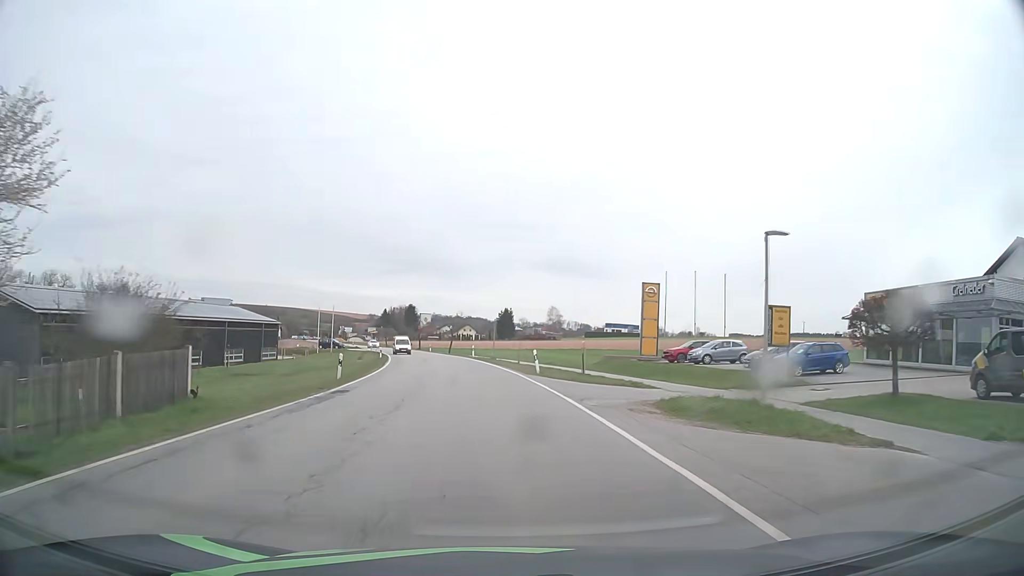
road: secondary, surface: asphalt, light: Day
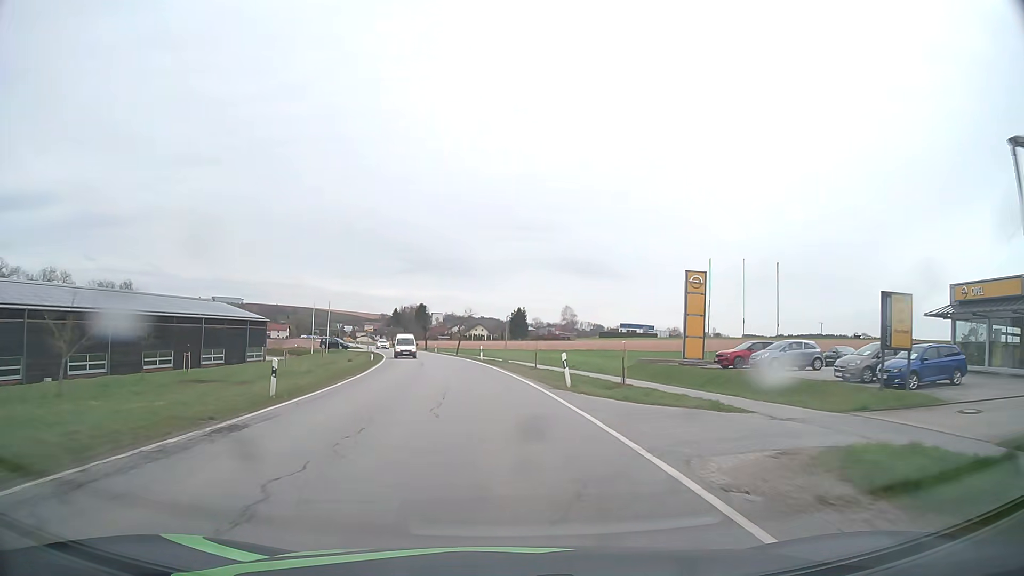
(-0.1, +8.9) m; -1°
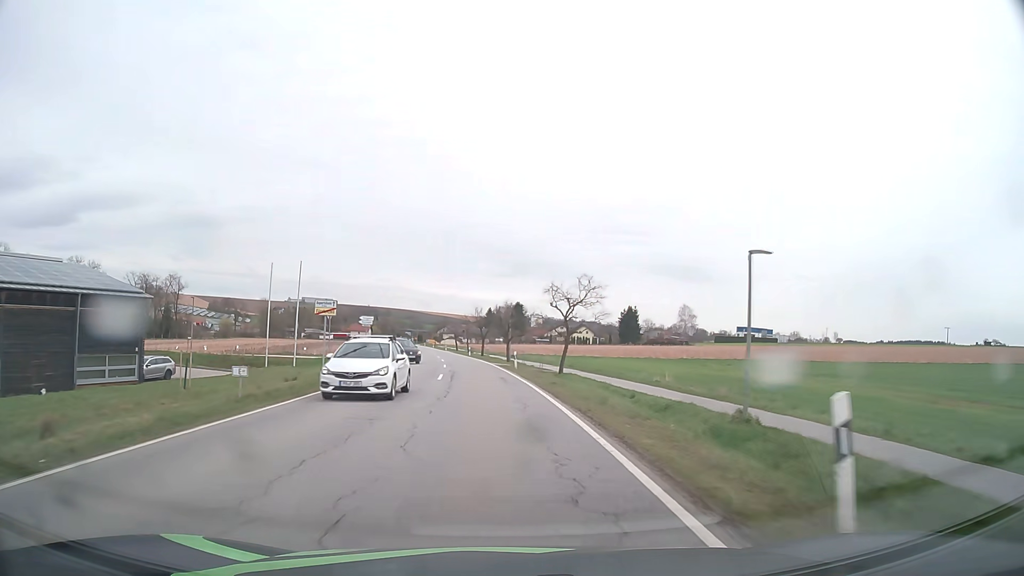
(-3.0, +44.6) m; -8°
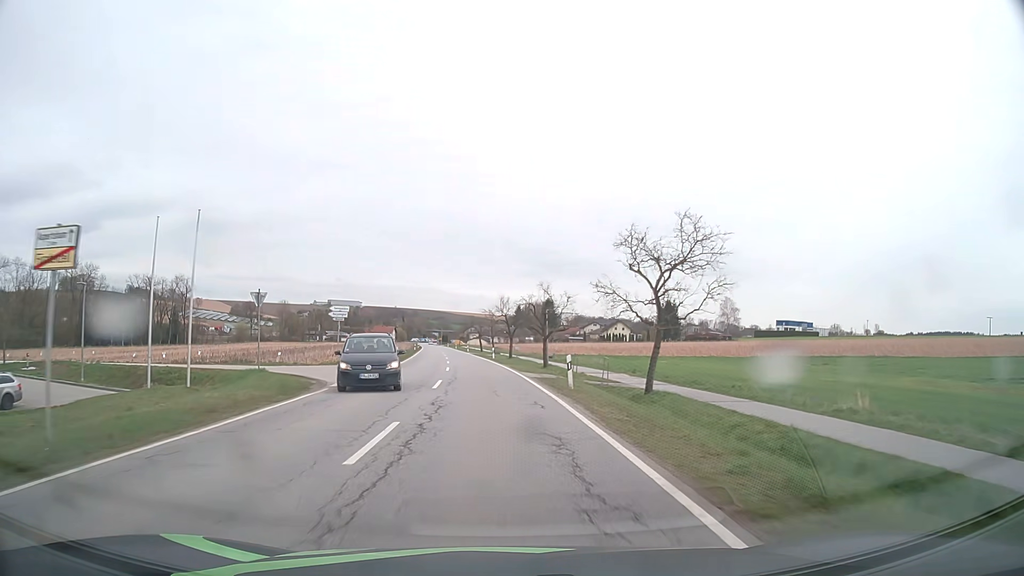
(-0.4, +18.5) m; -2°
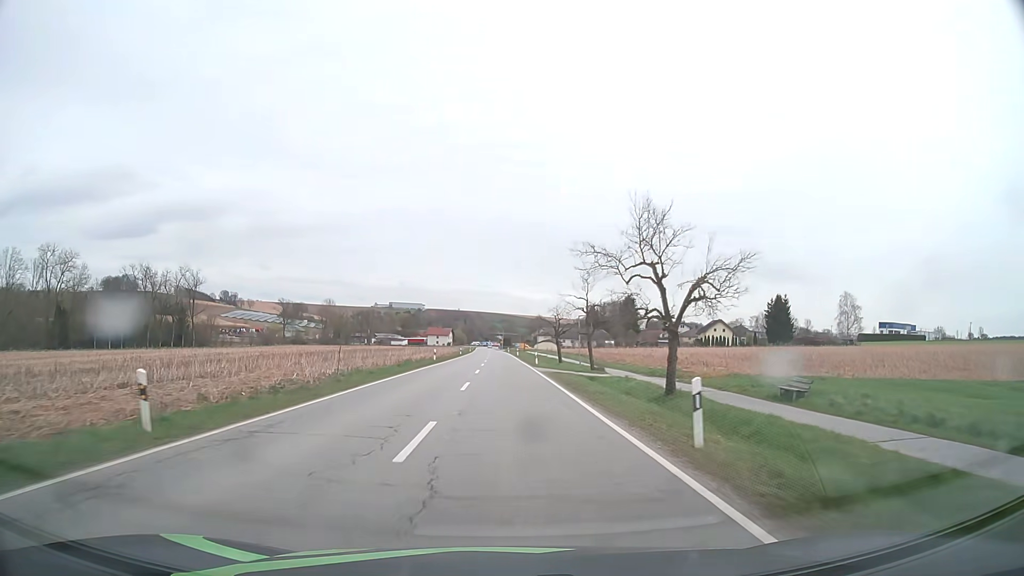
(-2.8, +48.7) m; -6°
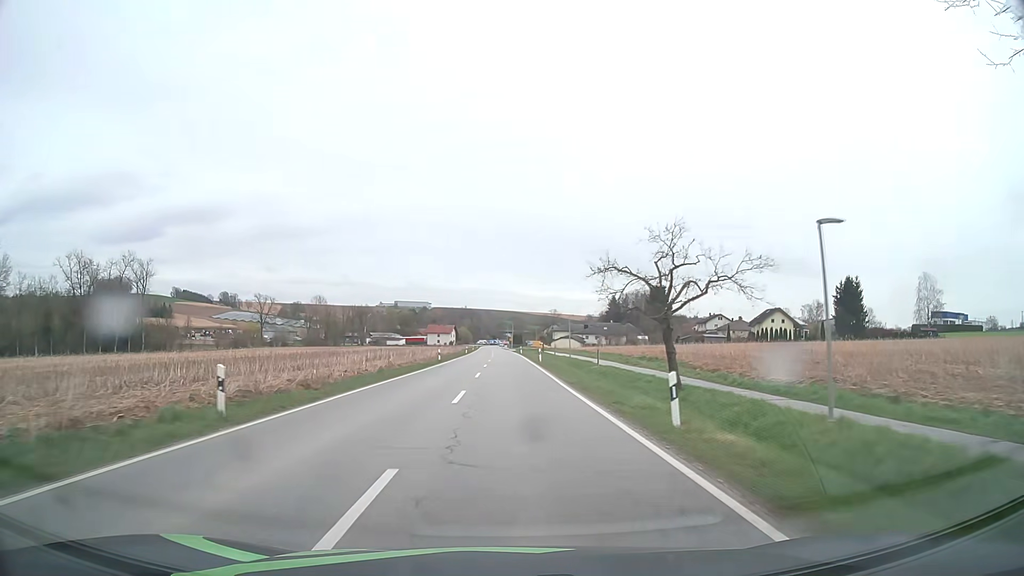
(-0.3, +41.6) m; -1°
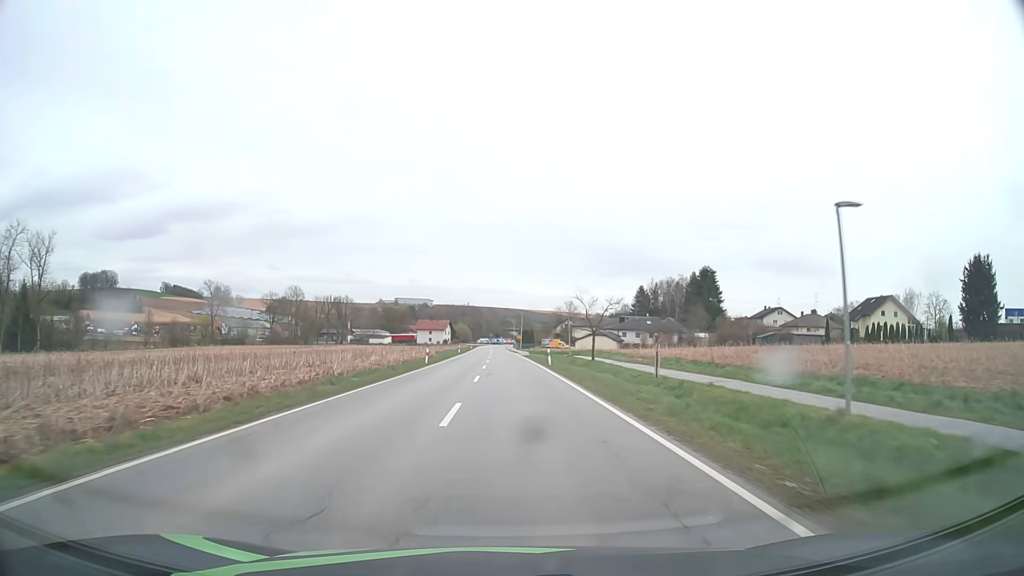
(-0.4, +53.5) m; -1°
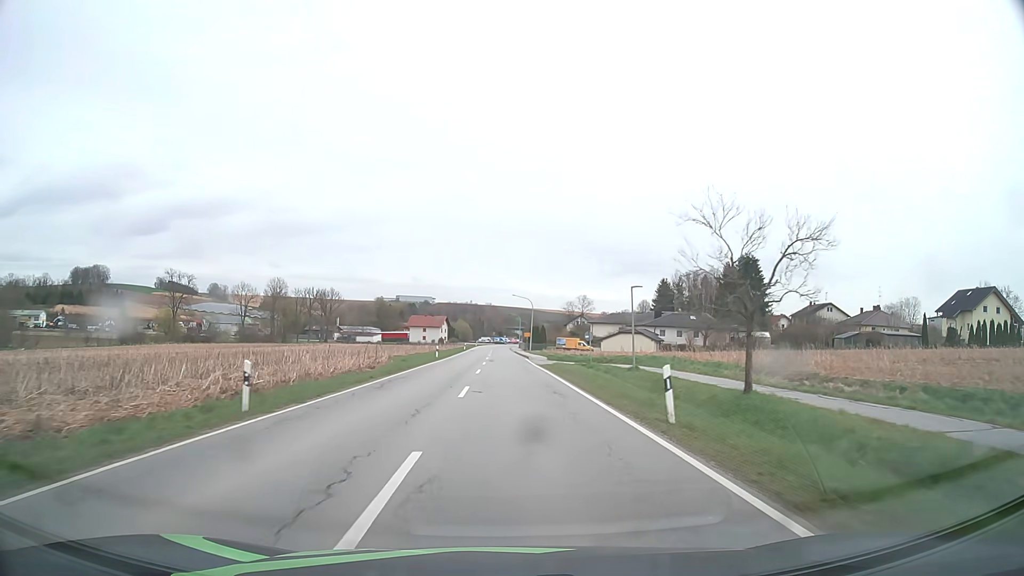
(-0.1, +30.8) m; 0°
(0, +10) (0, +20) (0, +30) (0, +40) (0, +50) (0, +60) (0, +70) (0, +80) (0, +90) (-1, +100) m
